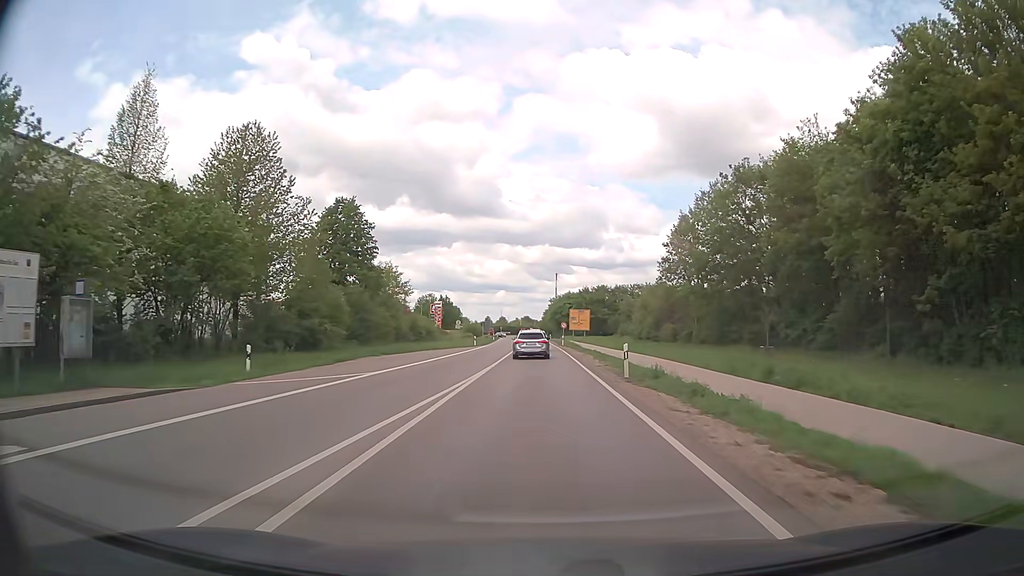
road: primary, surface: asphalt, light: Day
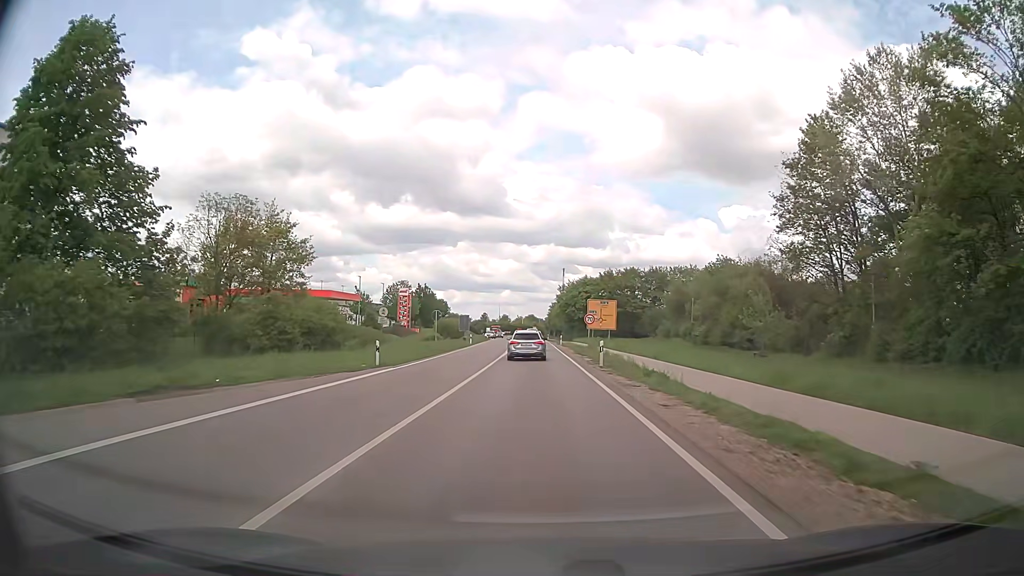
(0.0, +42.7) m; 0°
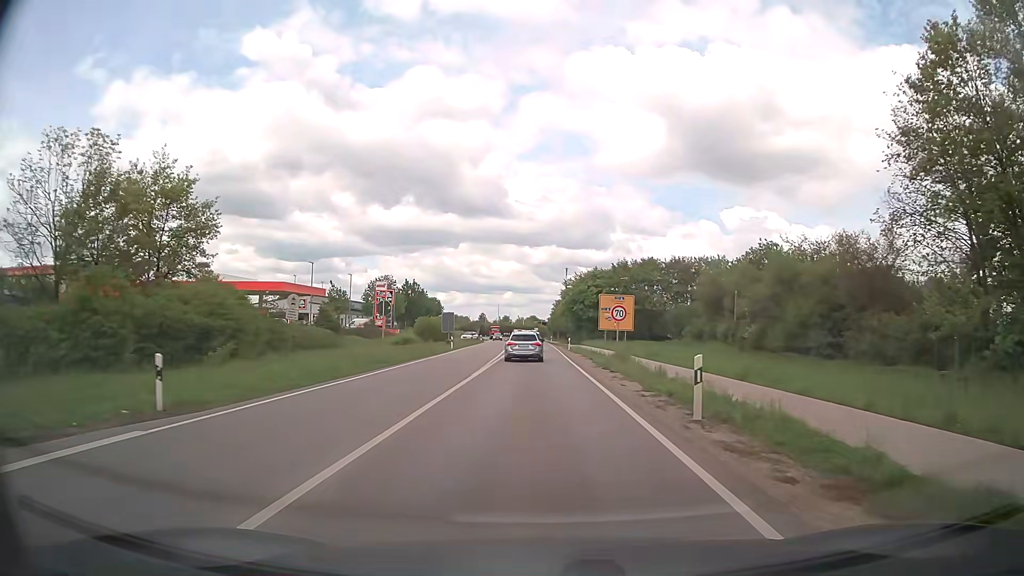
(0.0, +16.8) m; 0°
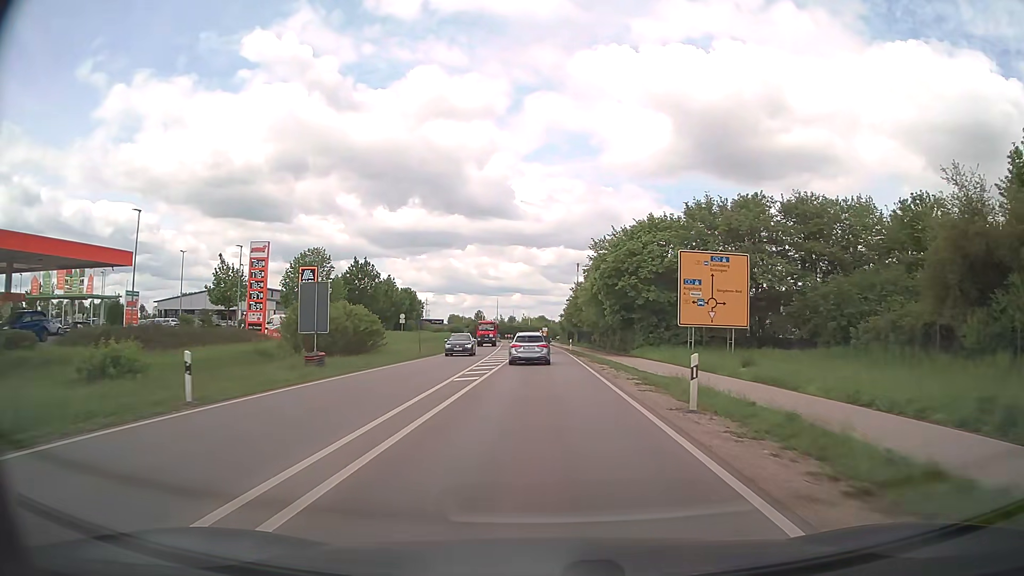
(-0.4, +43.8) m; -1°
(0, +10) (0, +20) (0, +30) (0, +40) (0, +50) (0, +60) (0, +70) (0, +80) (-1, +90) (-1, +100) m
